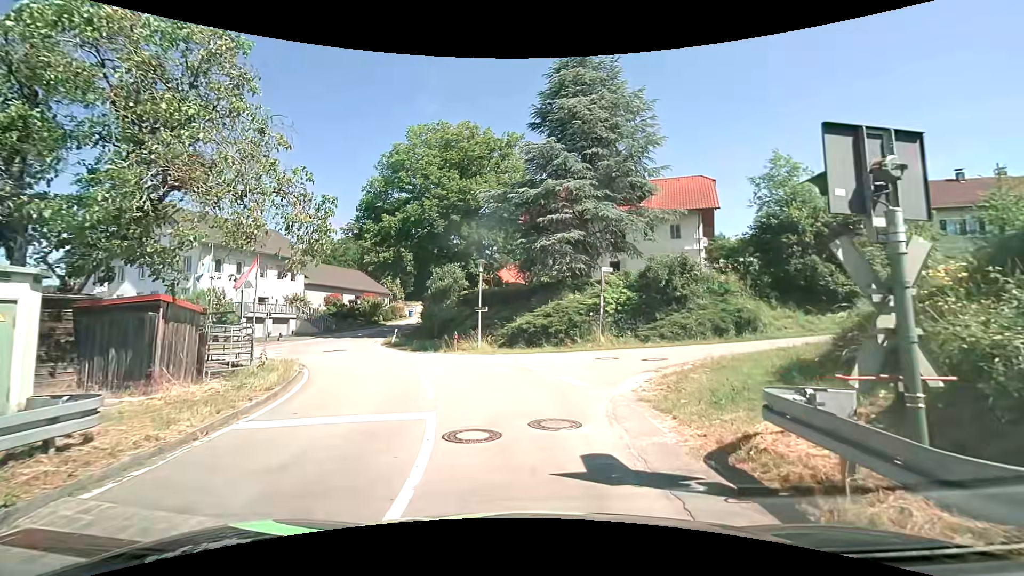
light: Day
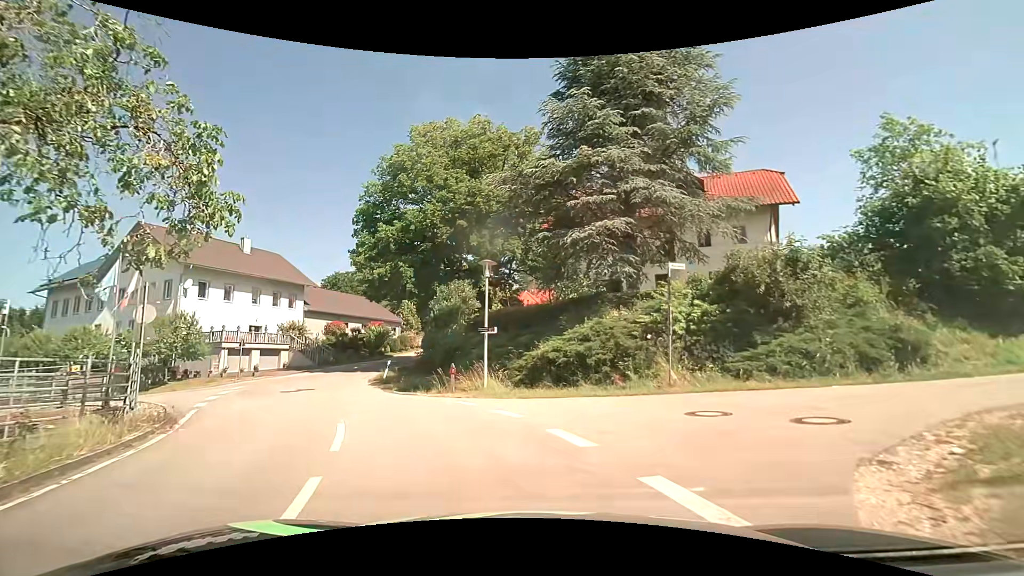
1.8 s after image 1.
(-0.1, +7.5) m; -3°
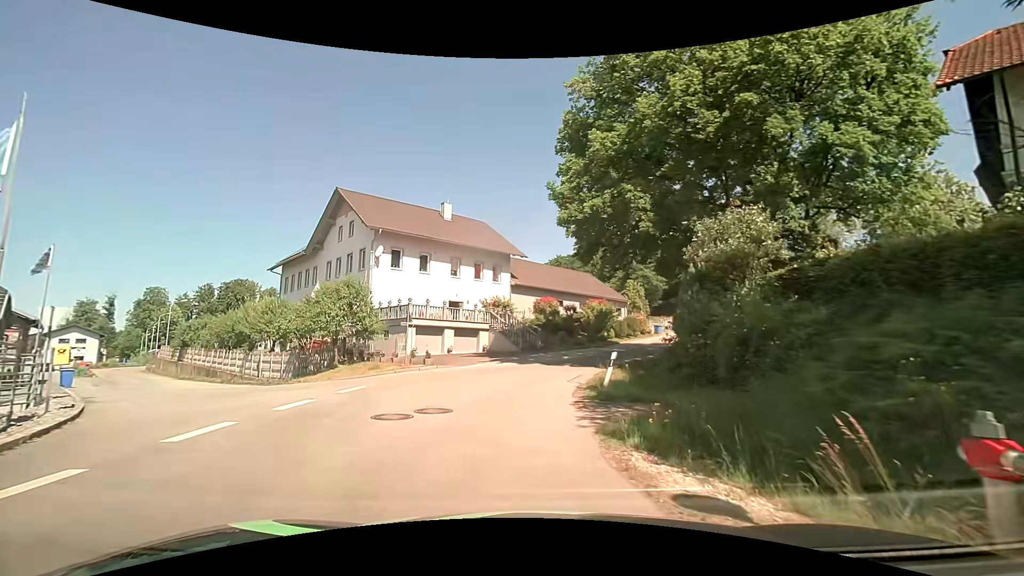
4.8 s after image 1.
(-2.9, +13.8) m; -24°
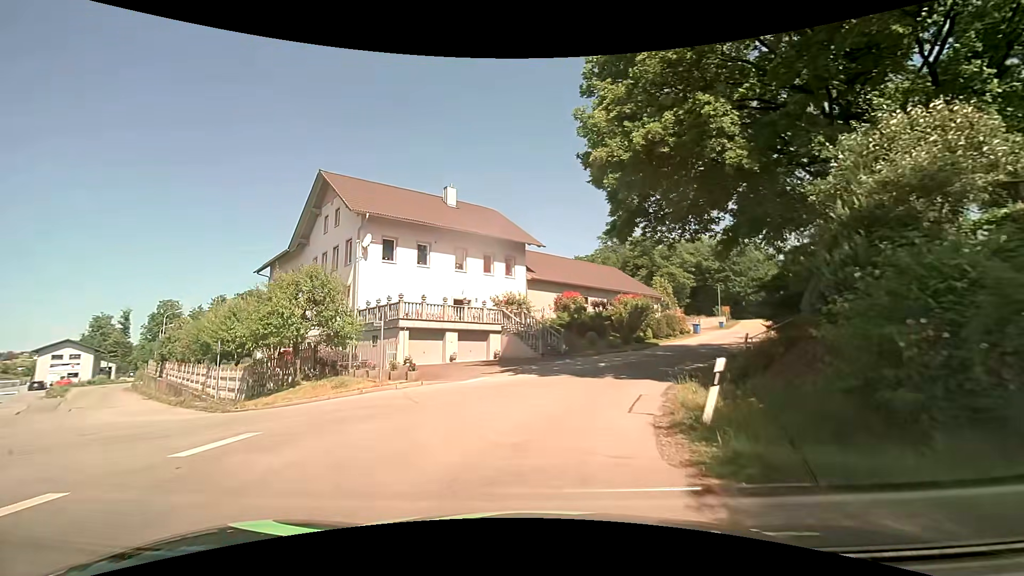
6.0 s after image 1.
(-0.3, +7.0) m; -4°
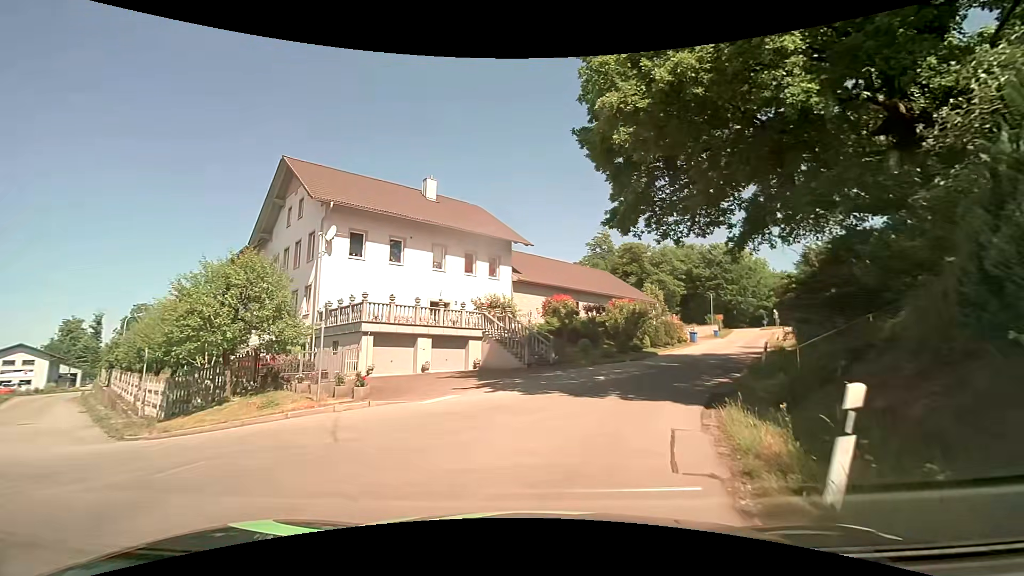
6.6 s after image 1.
(+0.1, +3.7) m; +3°
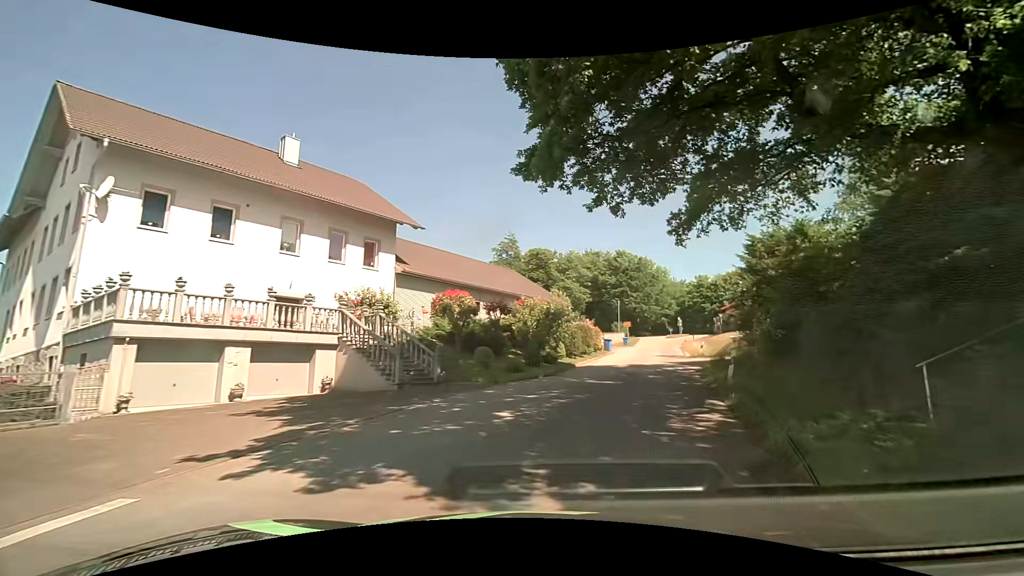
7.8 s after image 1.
(+0.6, +7.7) m; +10°
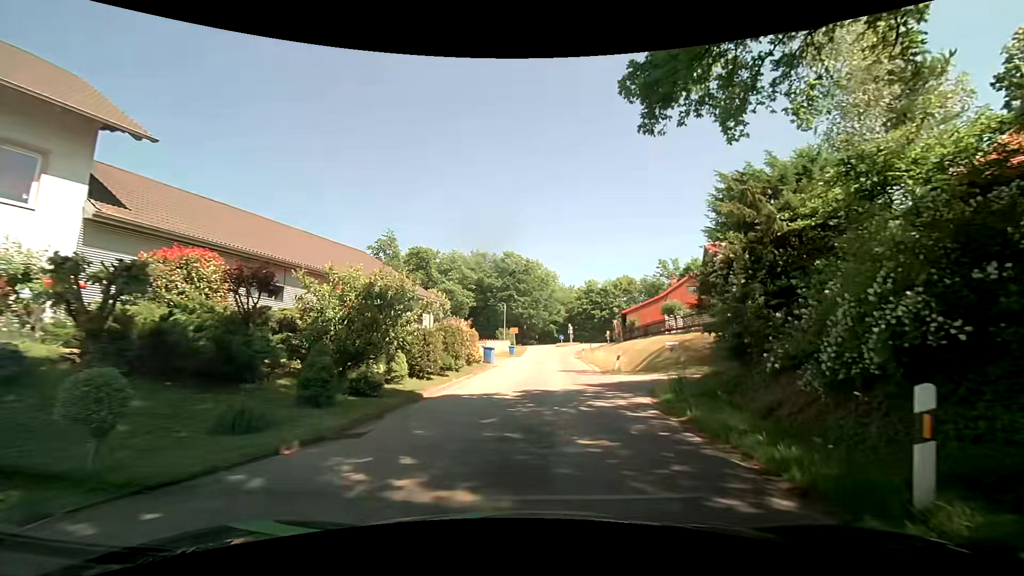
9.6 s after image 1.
(+1.7, +12.1) m; +13°
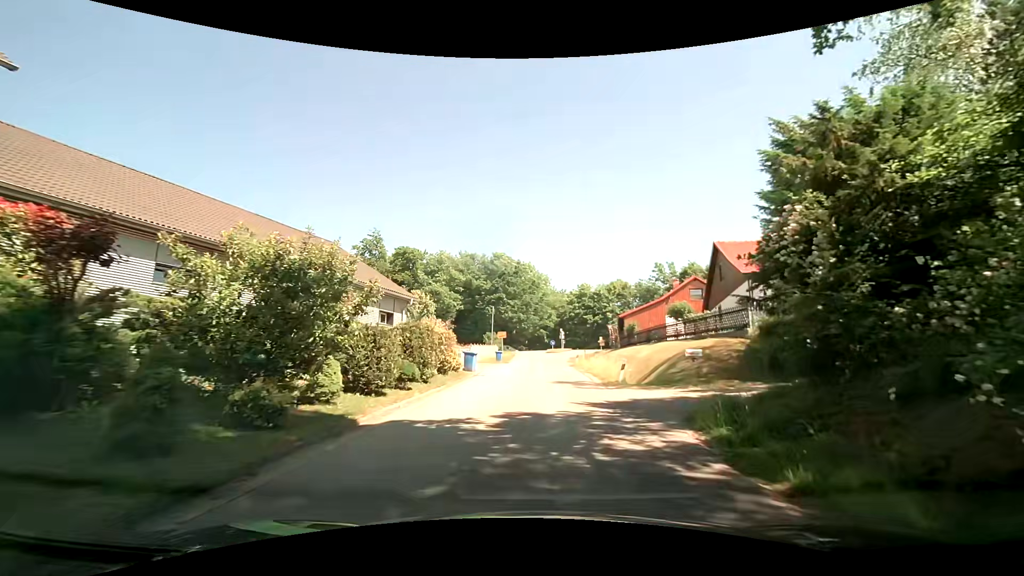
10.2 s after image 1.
(+0.1, +4.2) m; +1°
(+1, +10) (+1, +20) (+2, +30) (+2, +40) (+3, +50) (+6, +60) (+11, +68) (+19, +74) (+29, +73) (+39, +71) m
